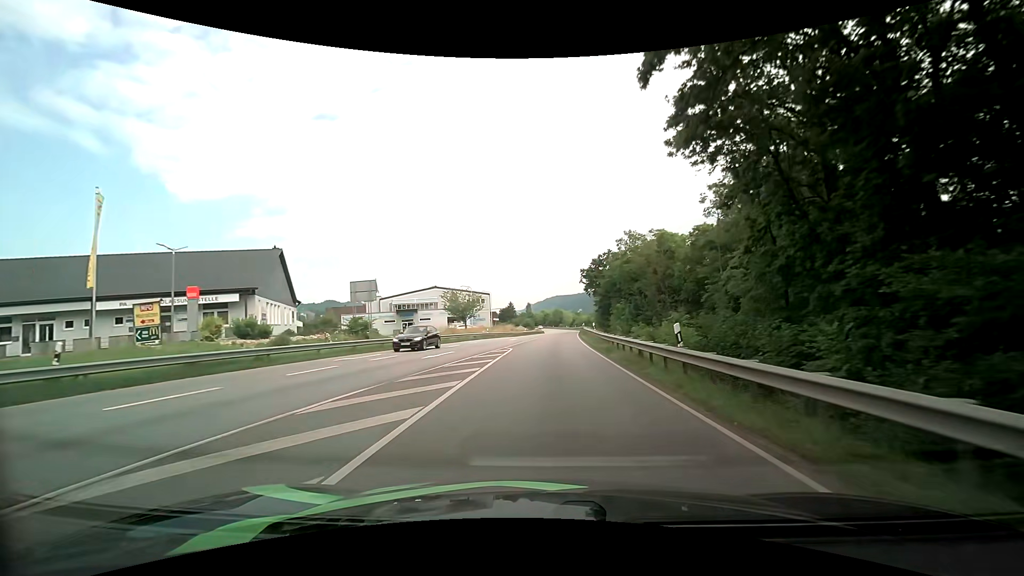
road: primary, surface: asphalt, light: Day
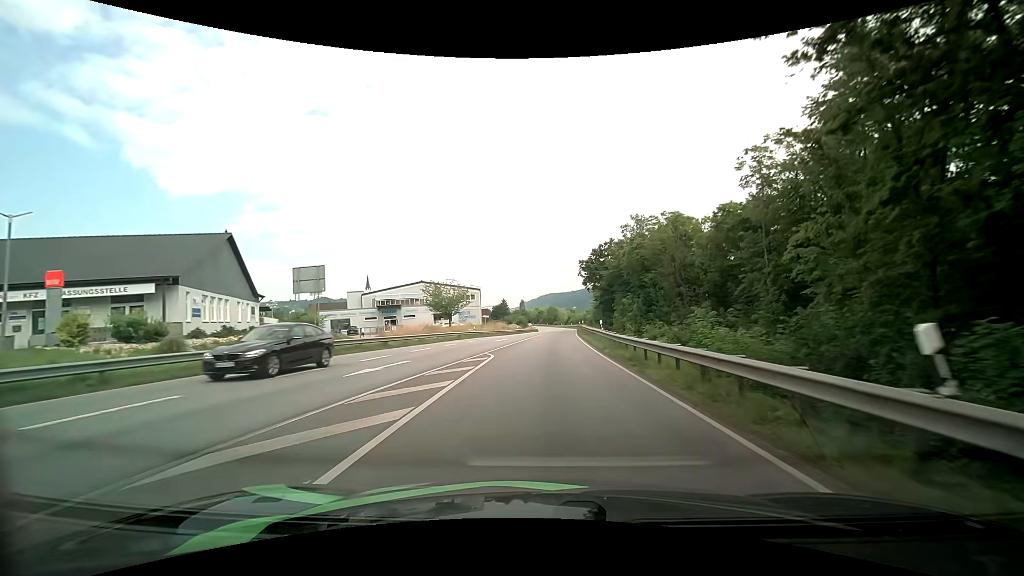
(0.0, +7.8) m; 0°
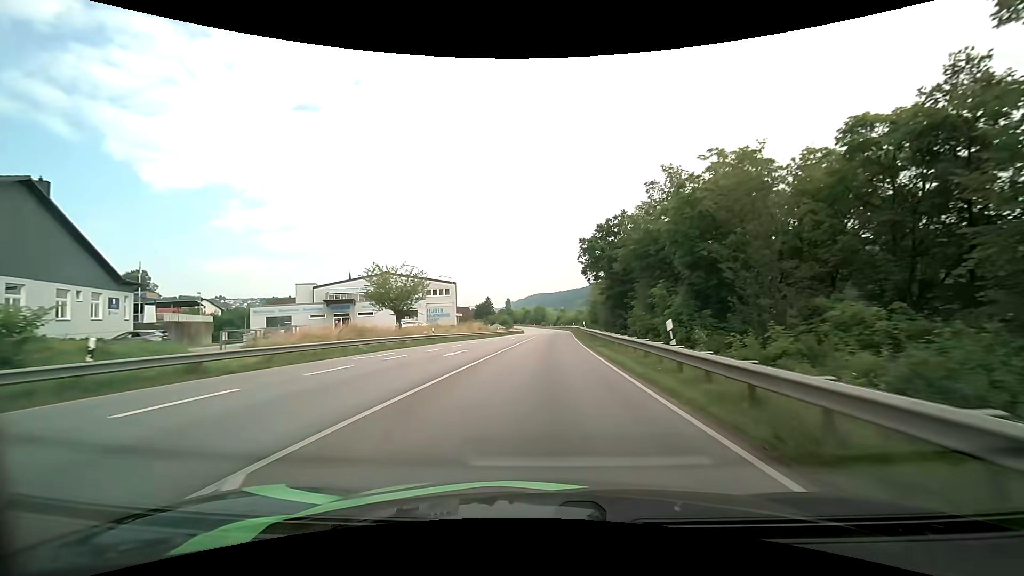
(+0.2, +17.3) m; +1°
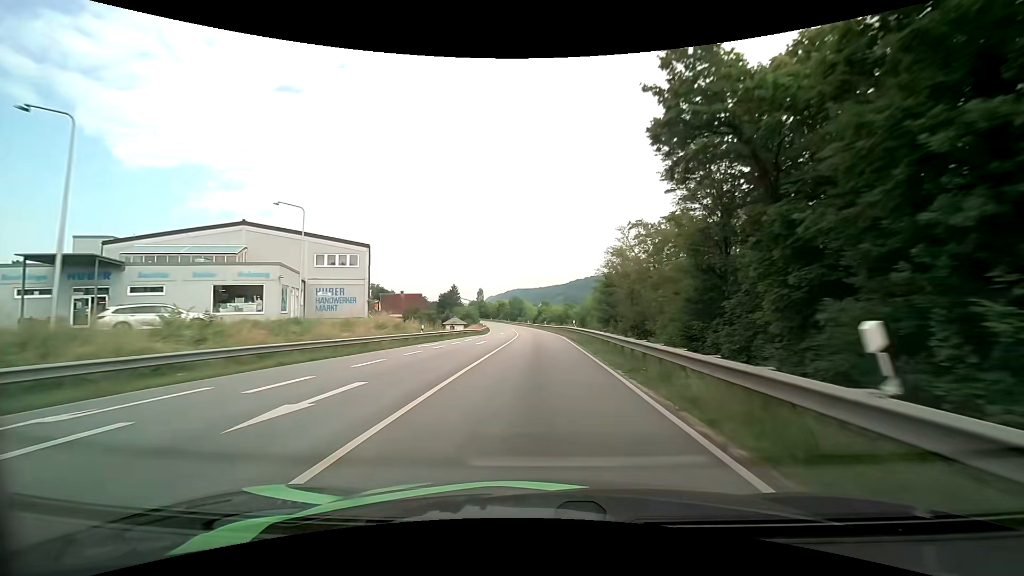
(+1.0, +39.6) m; +2°
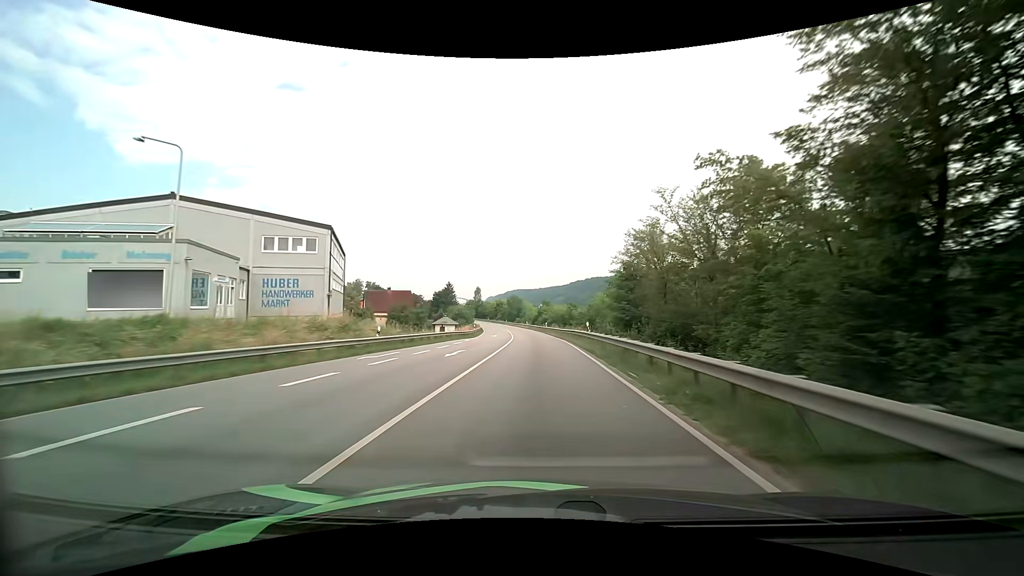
(0.0, +10.7) m; 0°
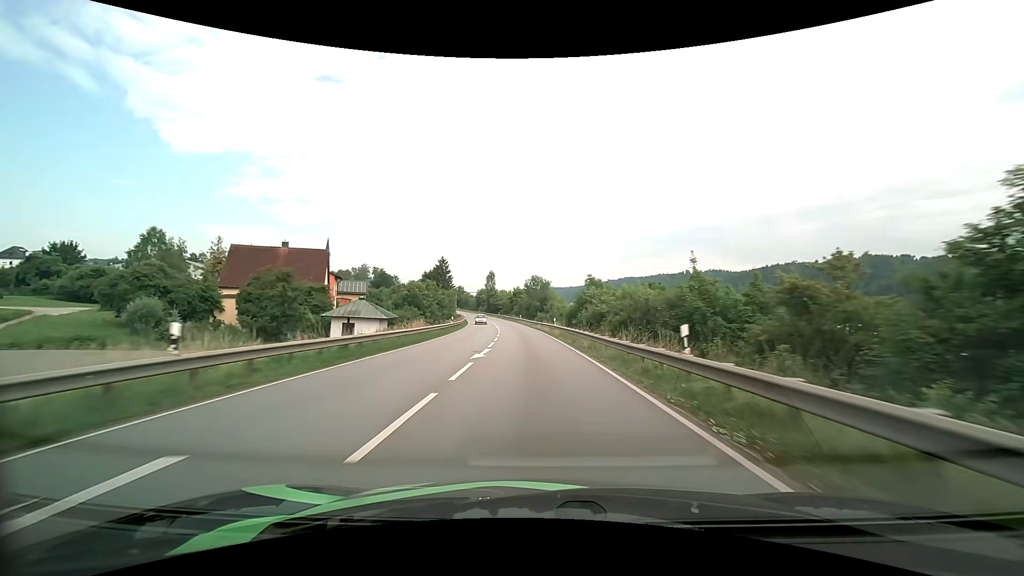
(-0.7, +56.2) m; -3°
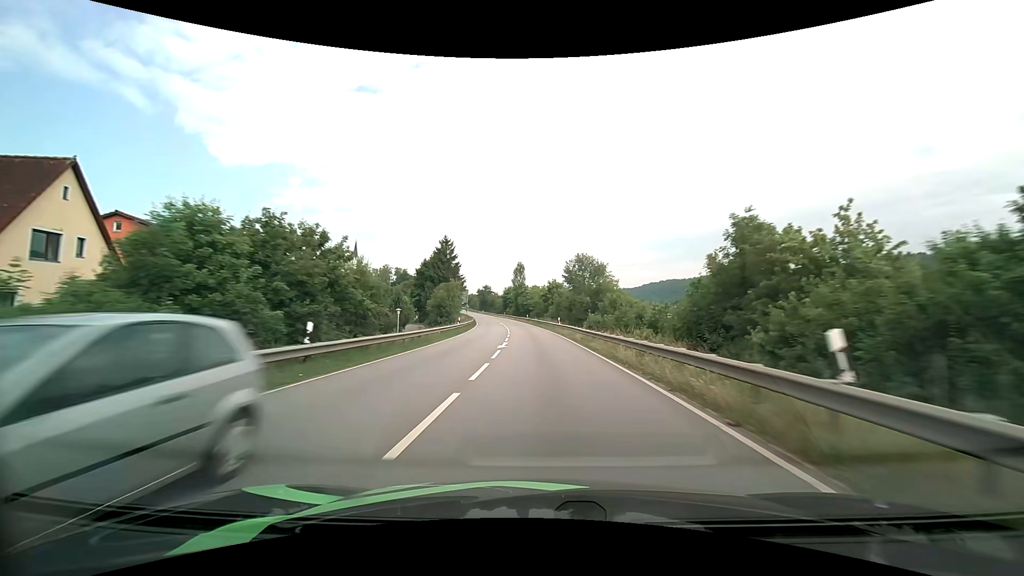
(-1.2, +36.2) m; -4°
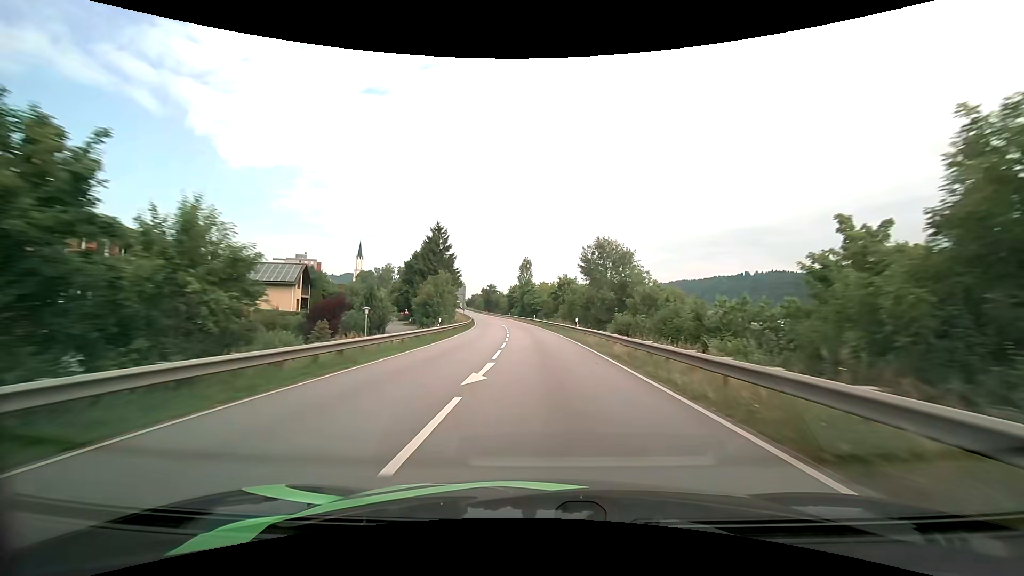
(-0.1, +12.5) m; -1°
(0, +10) (0, +20) (0, +30) (-1, +40) (-1, +50) (-2, +60) (-3, +70) (-4, +80) (-6, +90) (-7, +100) m
